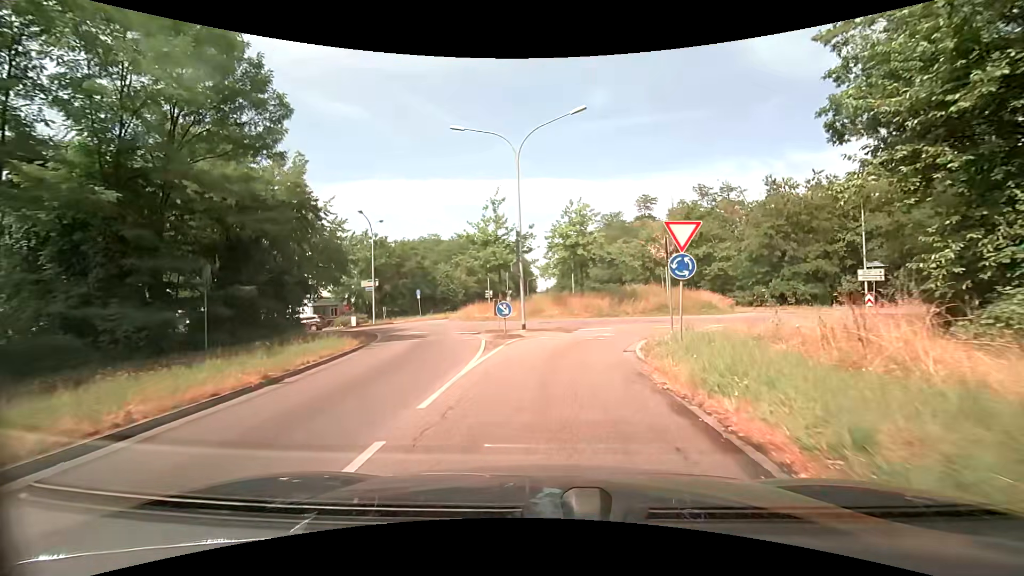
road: secondary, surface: asphalt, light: Day
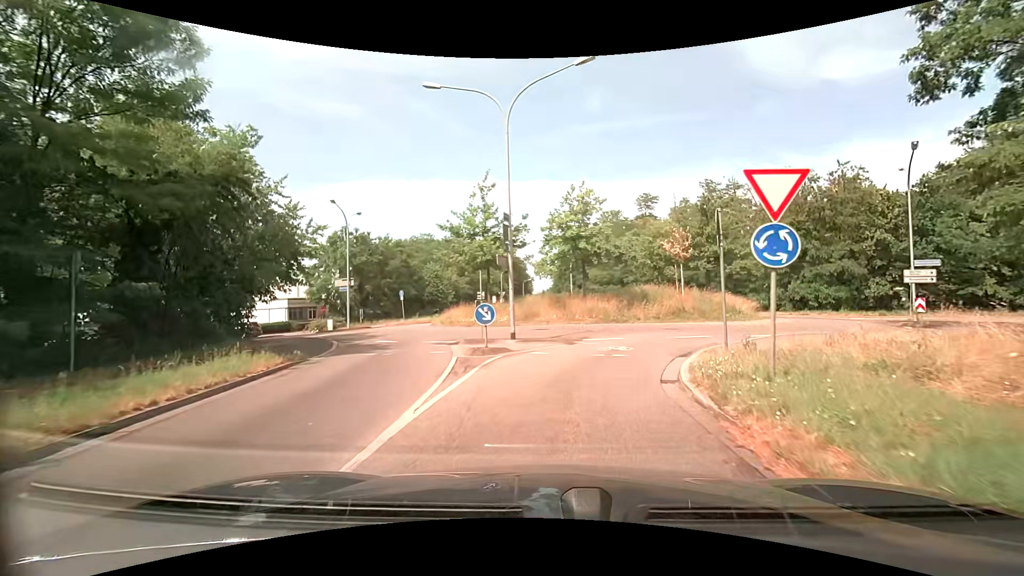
(0.0, +4.7) m; 0°
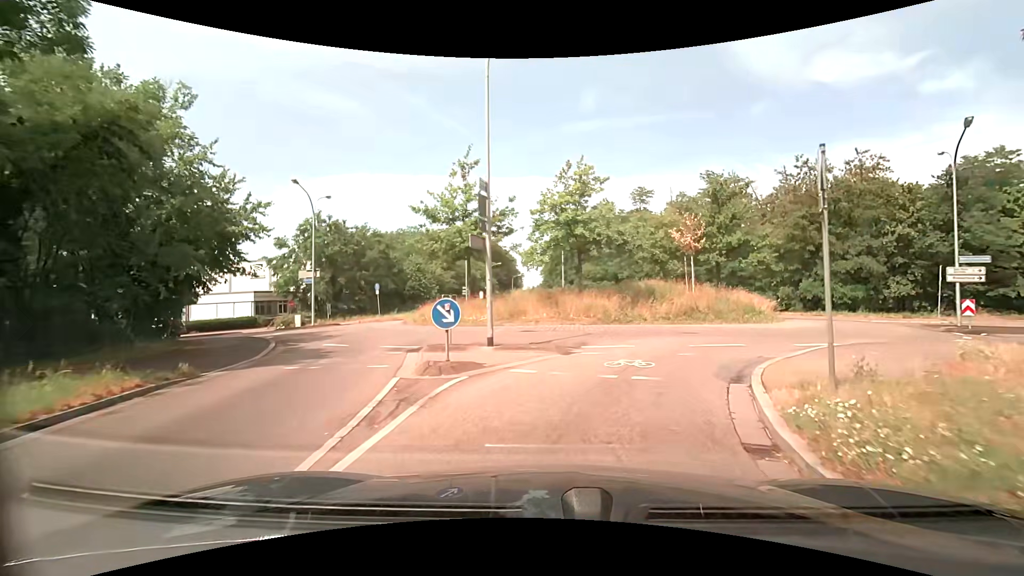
(0.0, +4.0) m; +1°
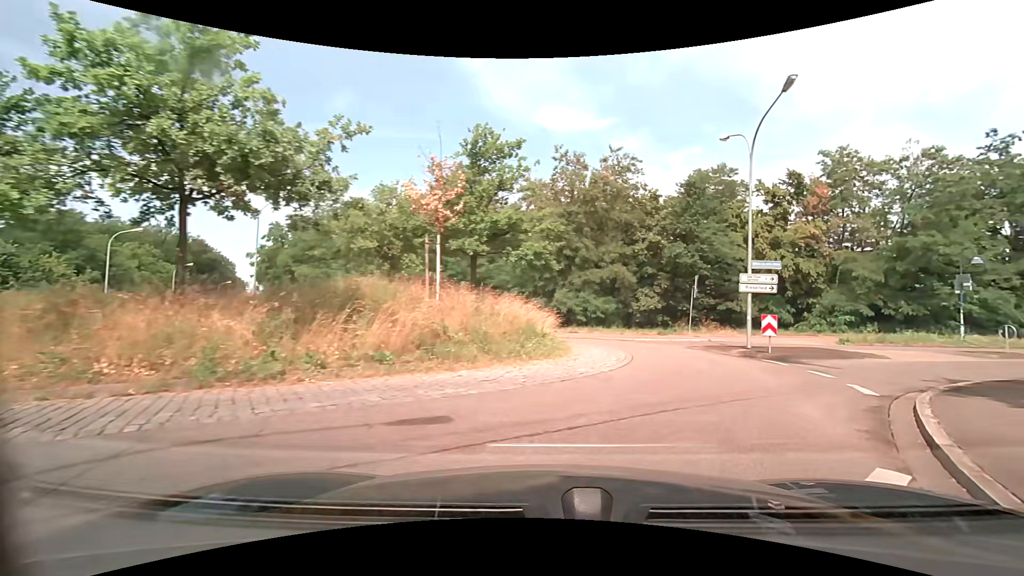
(+2.0, +12.9) m; +23°
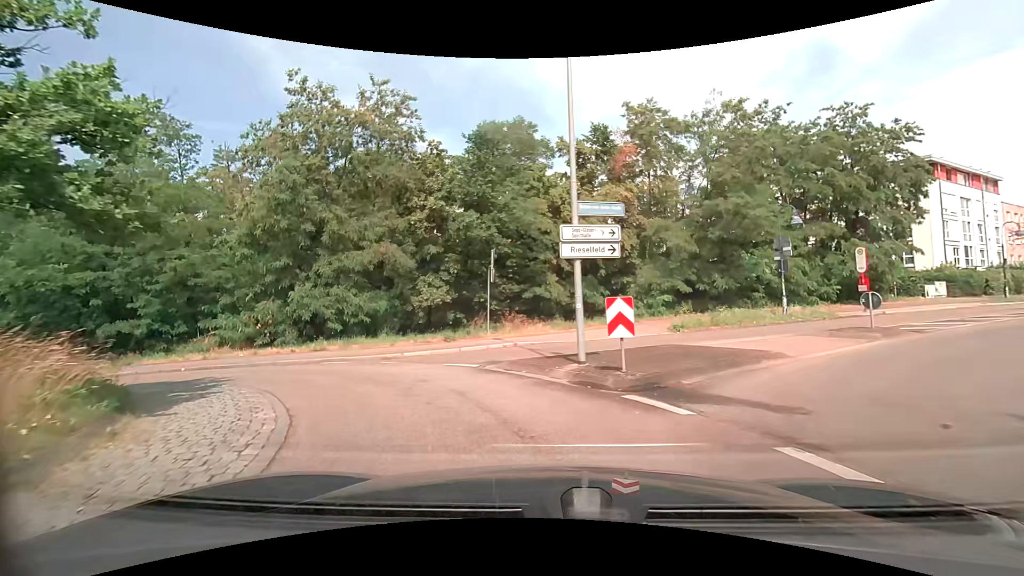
(+3.2, +10.8) m; +27°
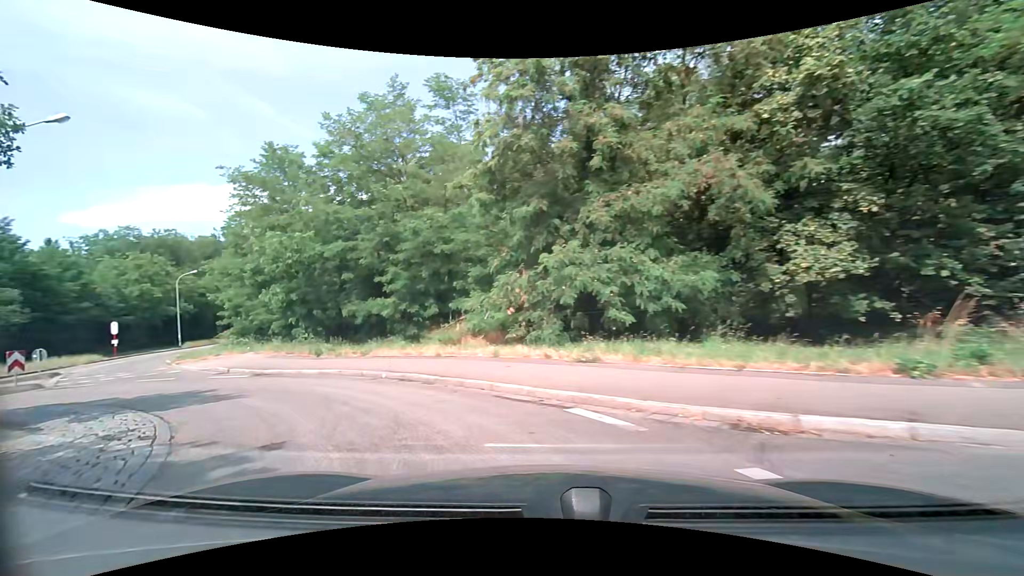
(-1.8, +11.4) m; -27°
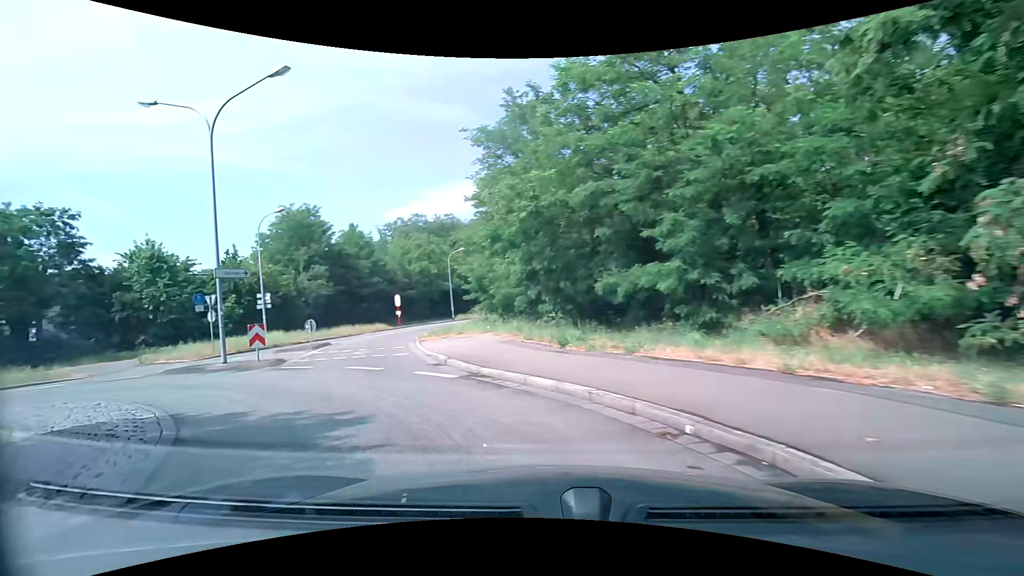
(-1.5, +7.2) m; -27°
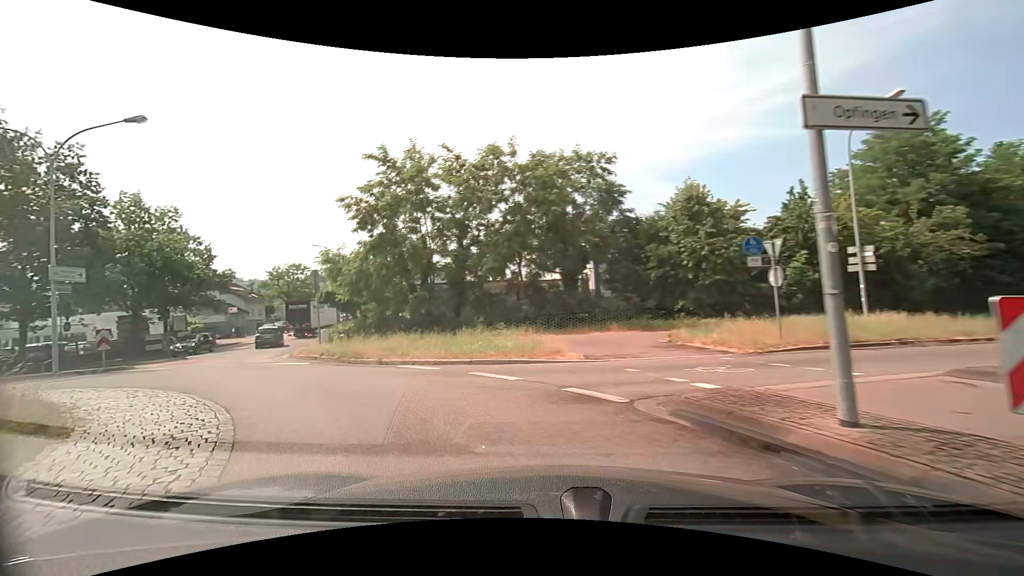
(-6.5, +12.5) m; -61°
(-3, +9) (-11, +16) (-17, +24) (-22, +32) (-26, +41) (-31, +50) (-35, +59) (-38, +69) (-42, +78) (-45, +88) m
